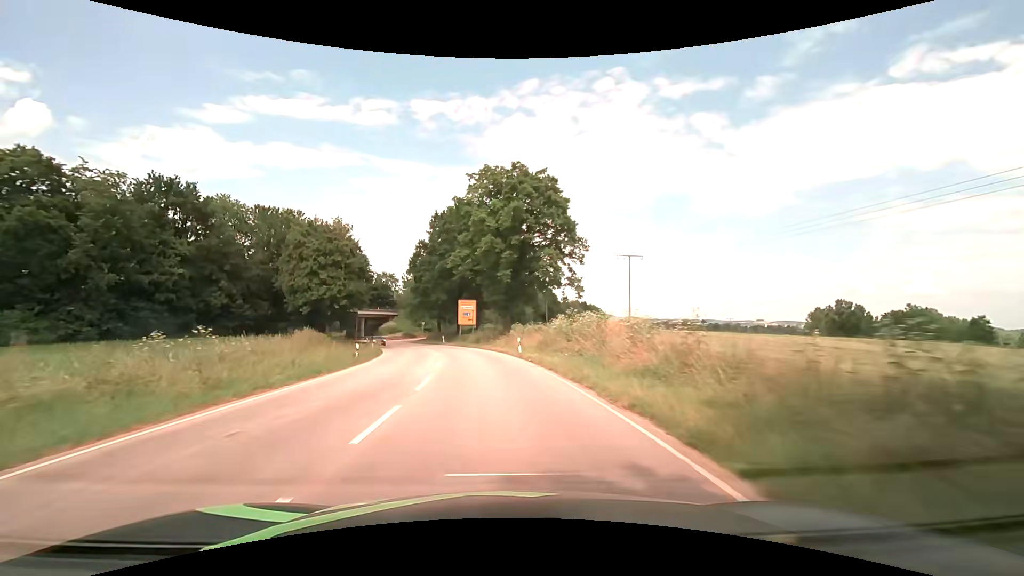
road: tertiary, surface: asphalt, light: Day
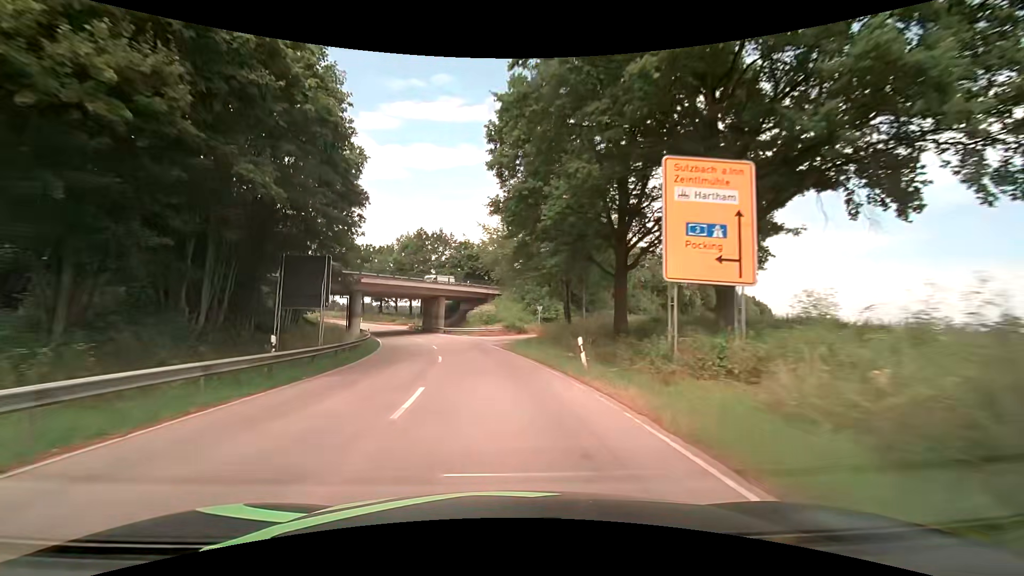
(-6.0, +48.7) m; -15°
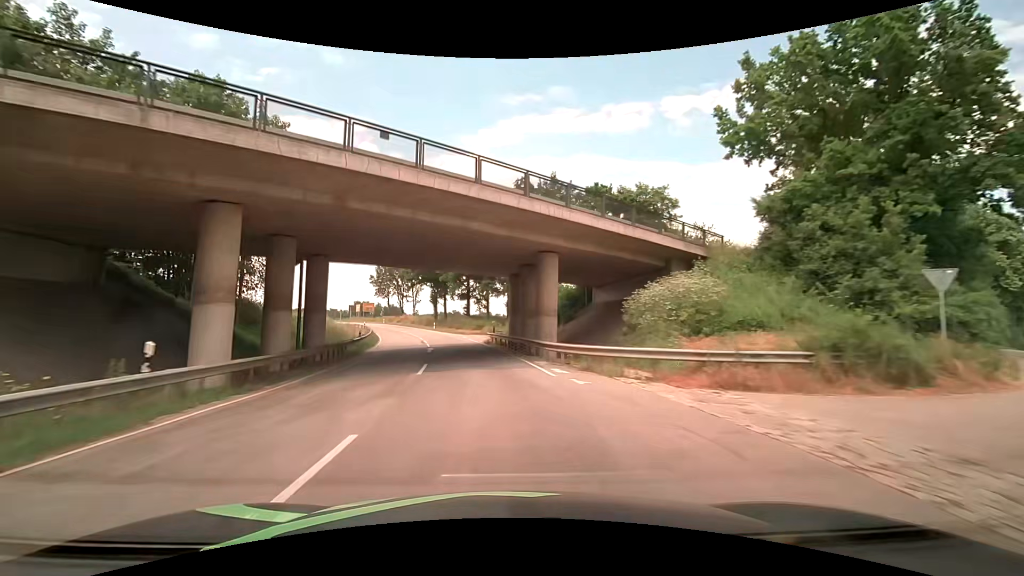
(-4.5, +43.2) m; -13°
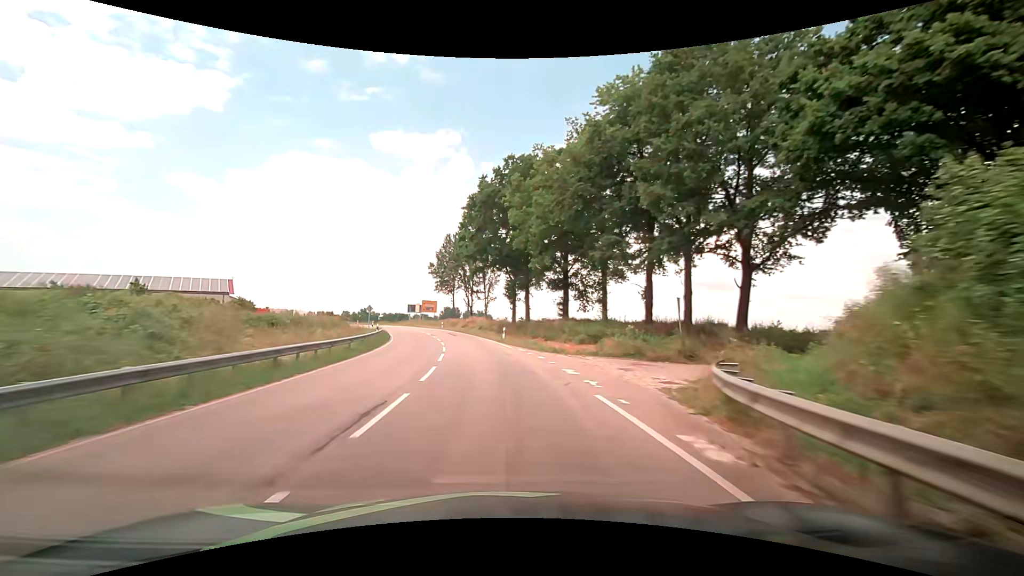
(-2.9, +33.5) m; -9°
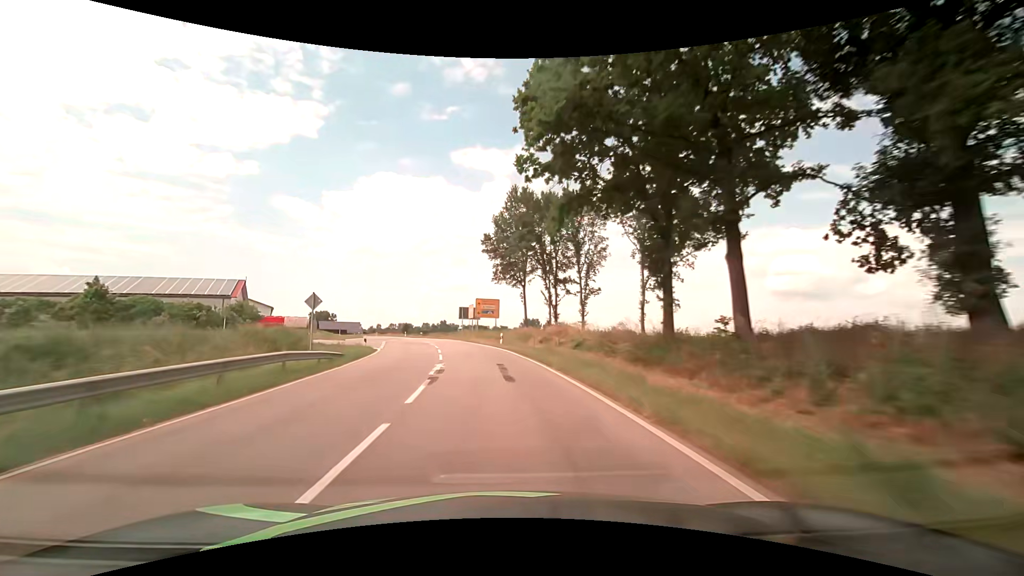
(-3.4, +34.5) m; -10°
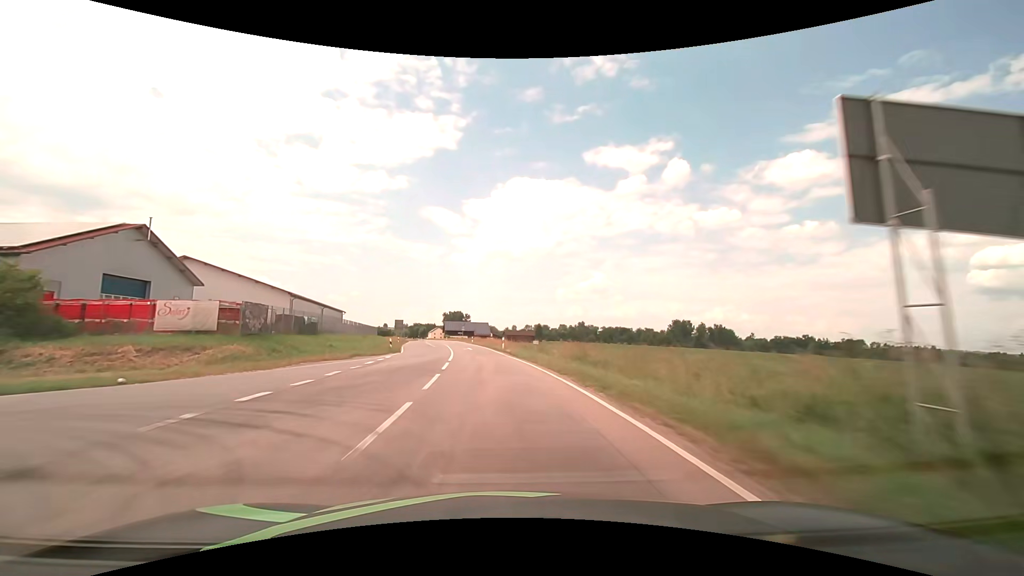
(-8.4, +59.3) m; -15°
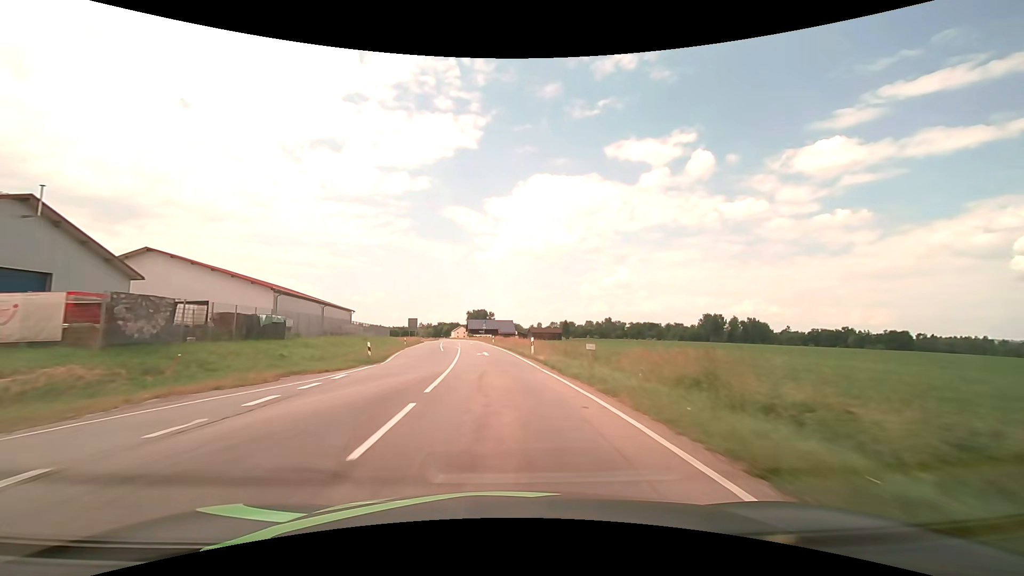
(-0.3, +12.5) m; -3°
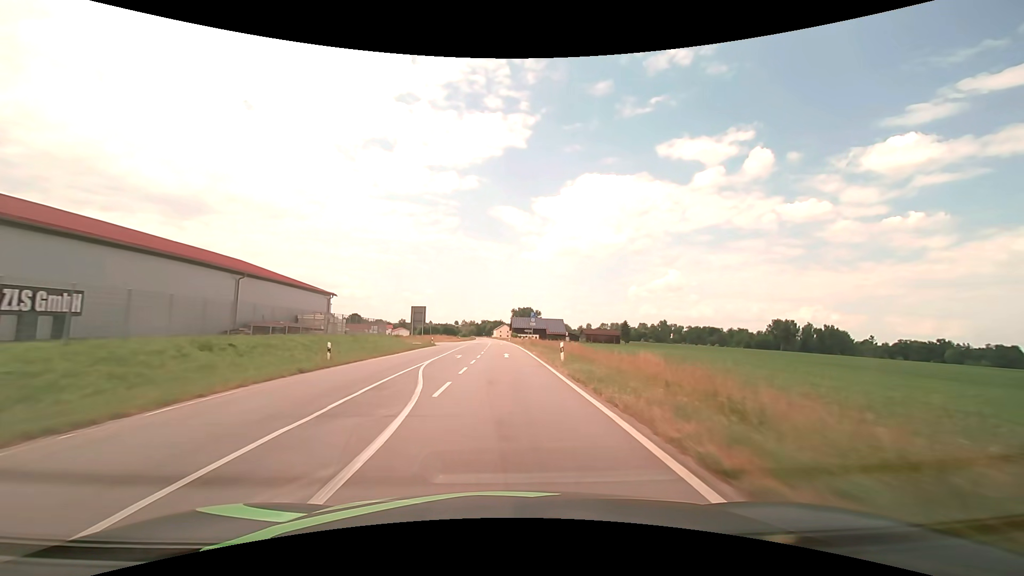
(-2.3, +38.6) m; -6°
(0, +10) (0, +20) (0, +30) (0, +40) (-1, +50) (-1, +60) (-1, +70) (-1, +80) (-2, +90) (-2, +100) m
